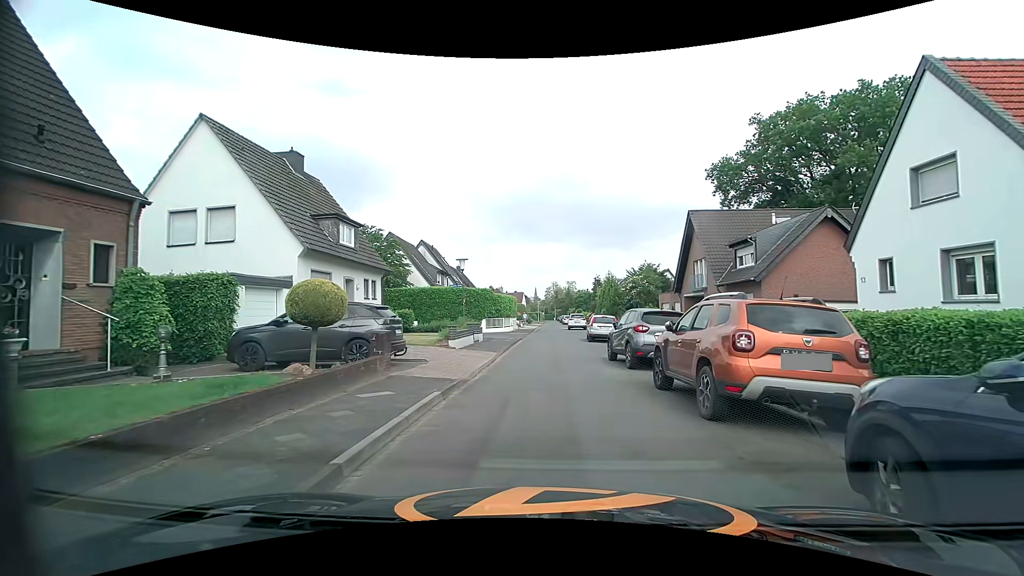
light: Day
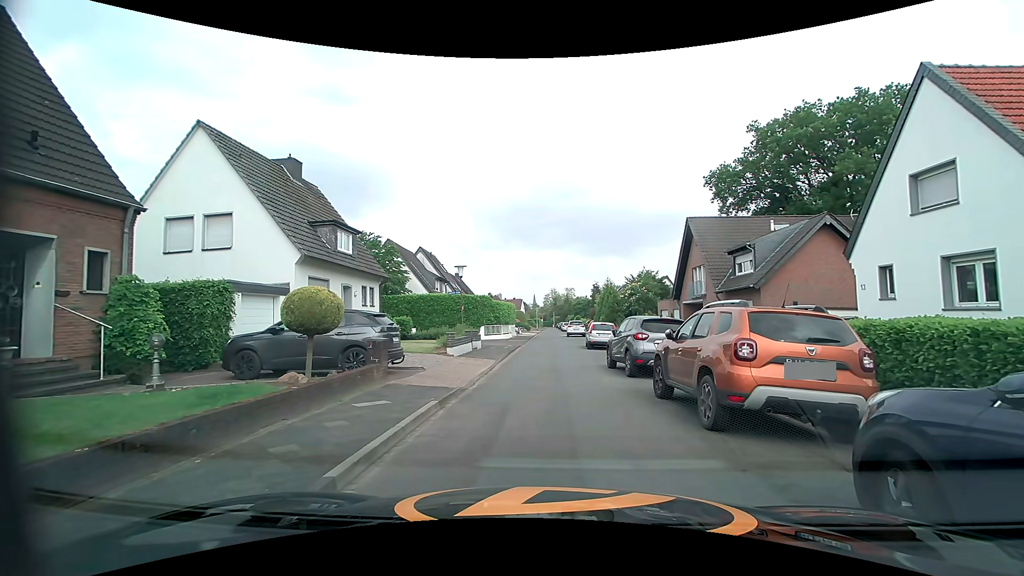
(0.0, +0.2) m; 0°
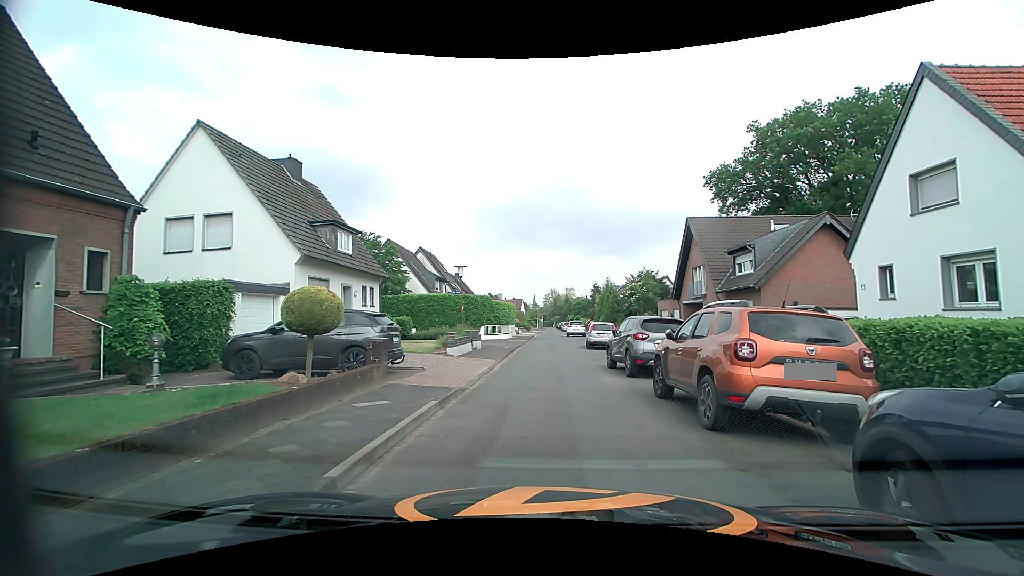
(0.0, 0.0) m; 0°
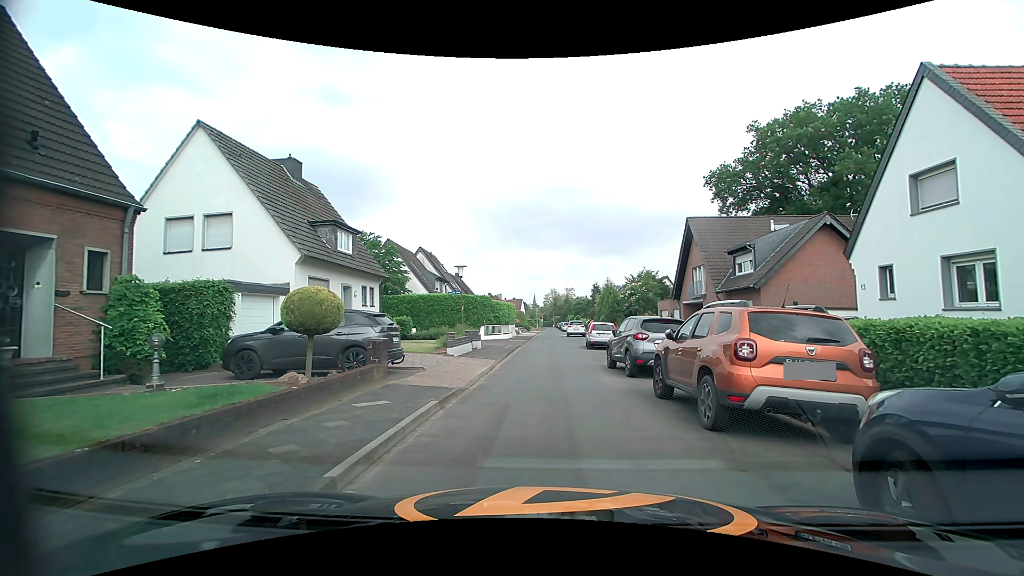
(0.0, 0.0) m; 0°
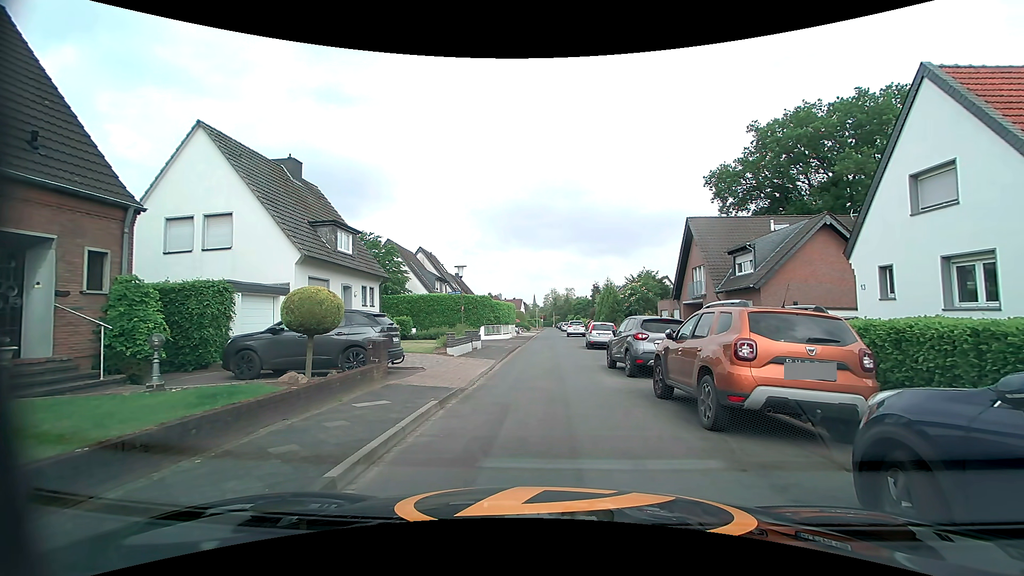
(0.0, 0.0) m; 0°
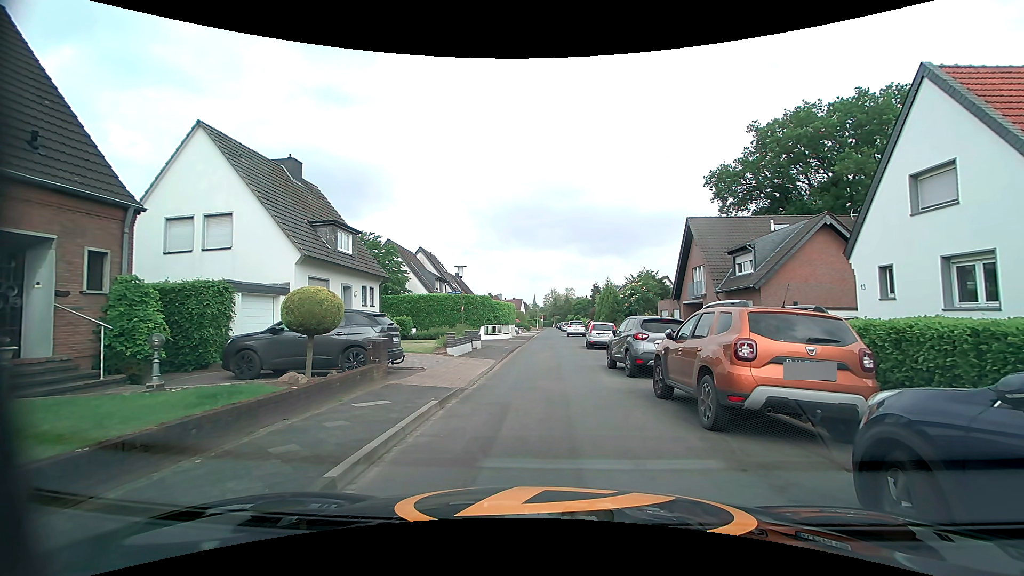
(0.0, 0.0) m; 0°
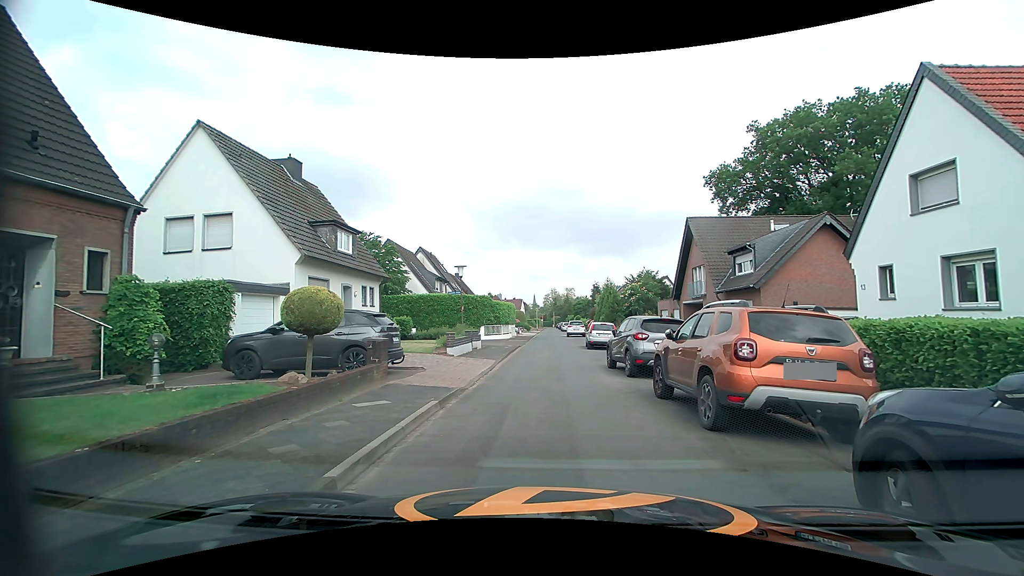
(0.0, 0.0) m; 0°
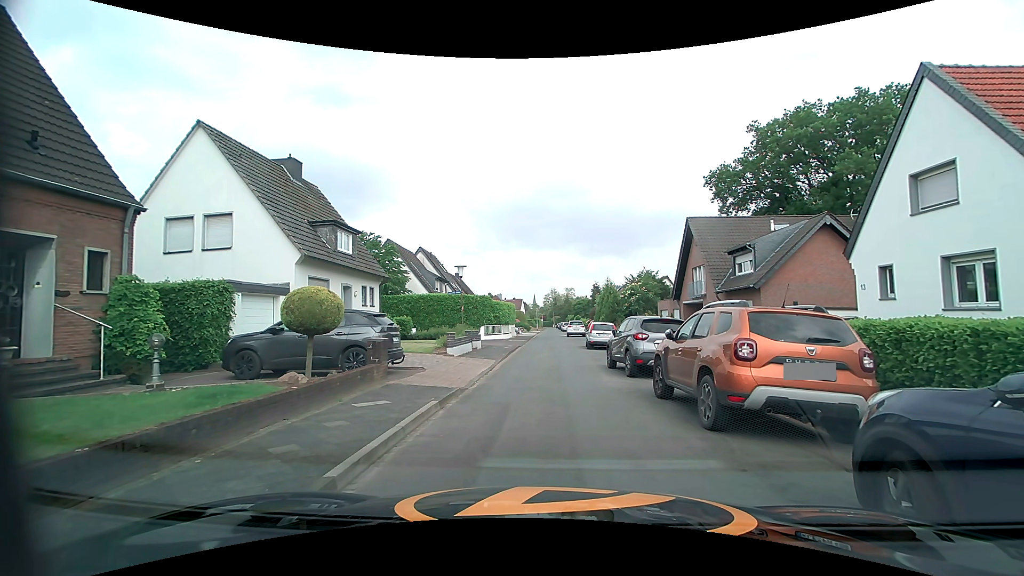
(0.0, 0.0) m; 0°
(-1, +10) (-1, +20) (-1, +30) (-1, +40) (-1, +50) (-2, +60) (-2, +70) (-2, +80) (-2, +90) (-3, +100) m
